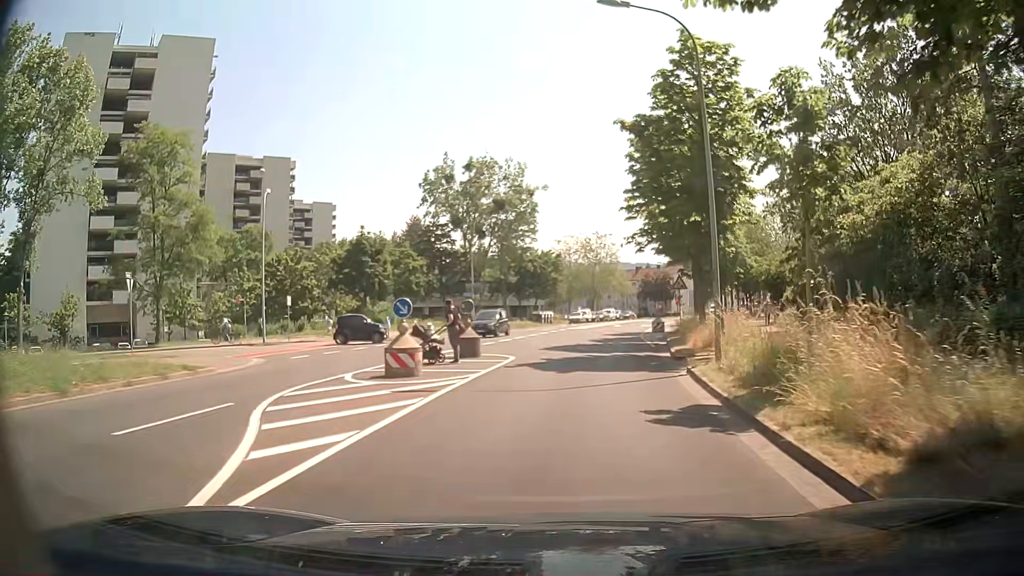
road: tertiary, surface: asphalt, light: Day
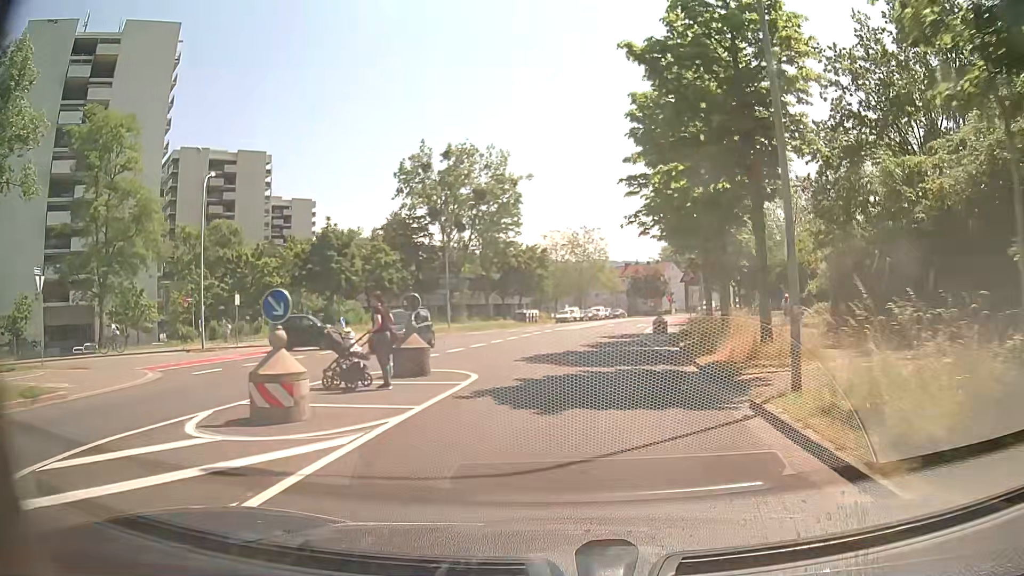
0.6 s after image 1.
(+0.1, +6.0) m; +2°
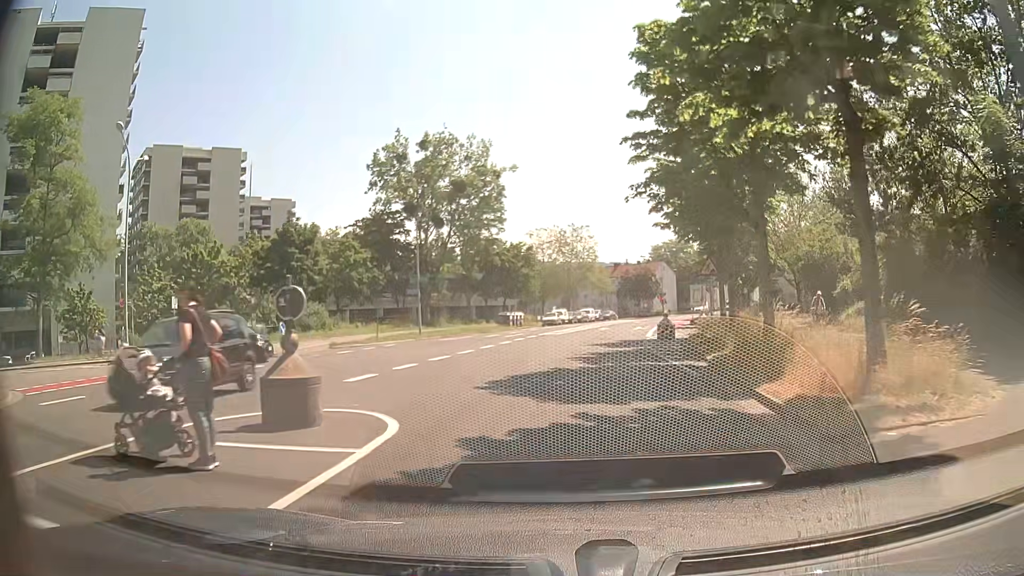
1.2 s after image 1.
(0.0, +6.0) m; +1°
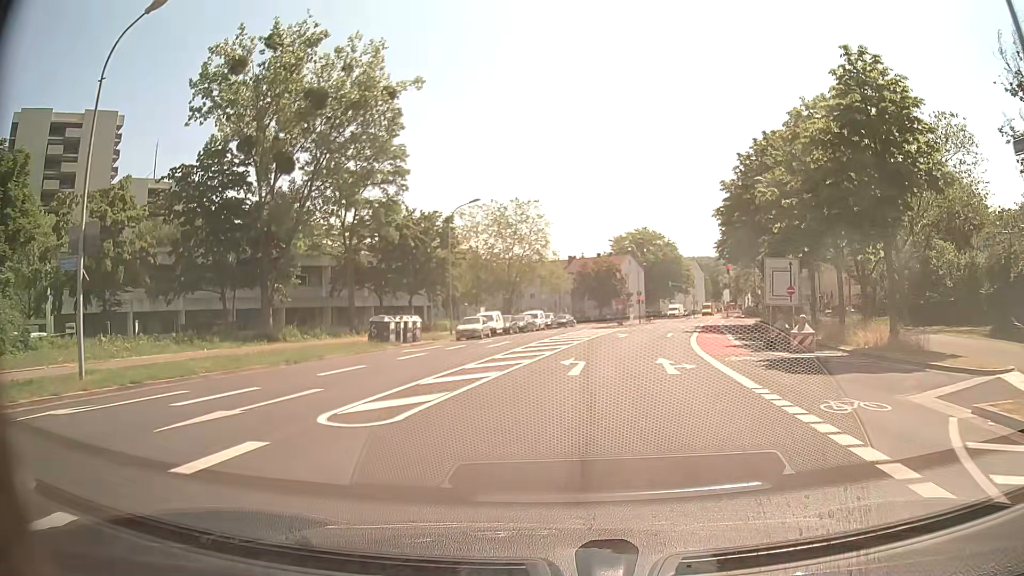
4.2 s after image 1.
(+1.2, +29.0) m; +4°
